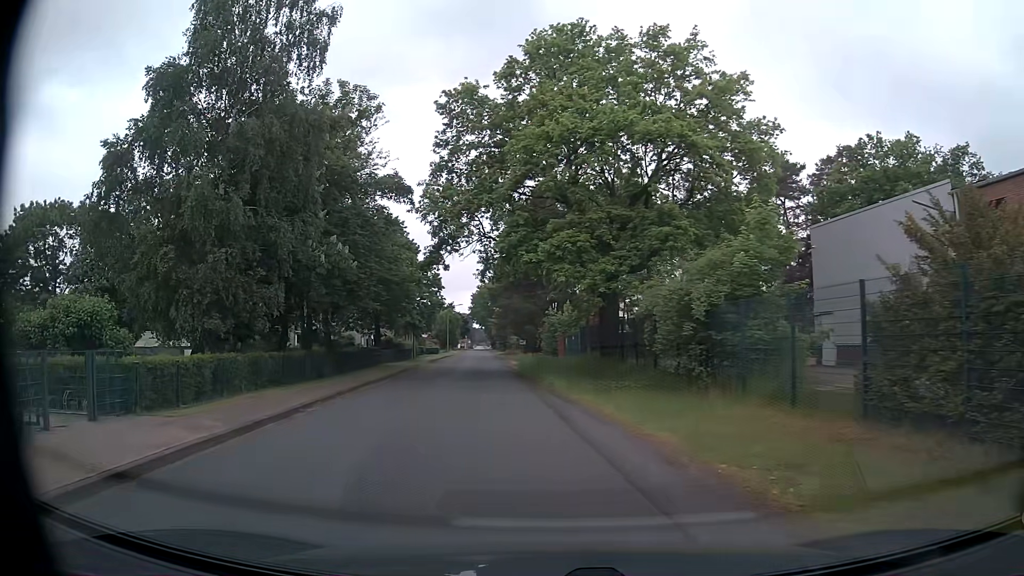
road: unclassified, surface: asphalt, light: Day
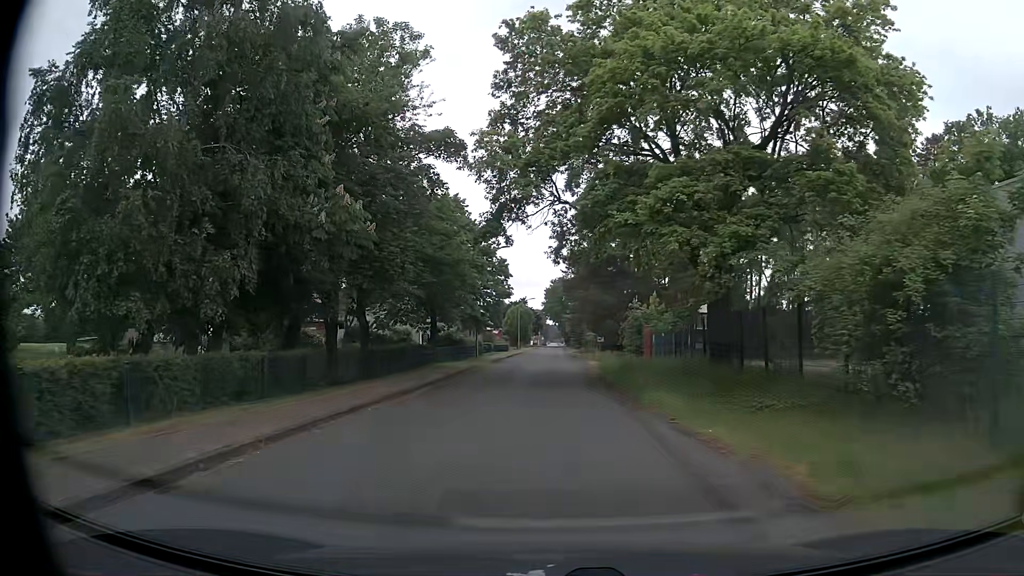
(-0.5, +6.9) m; -6°
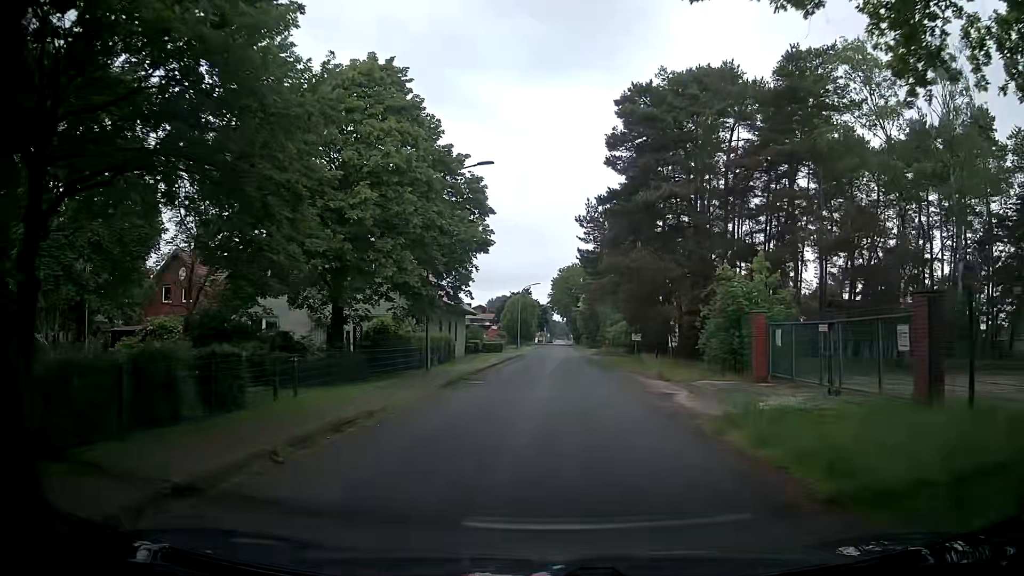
(-0.4, +21.6) m; 0°
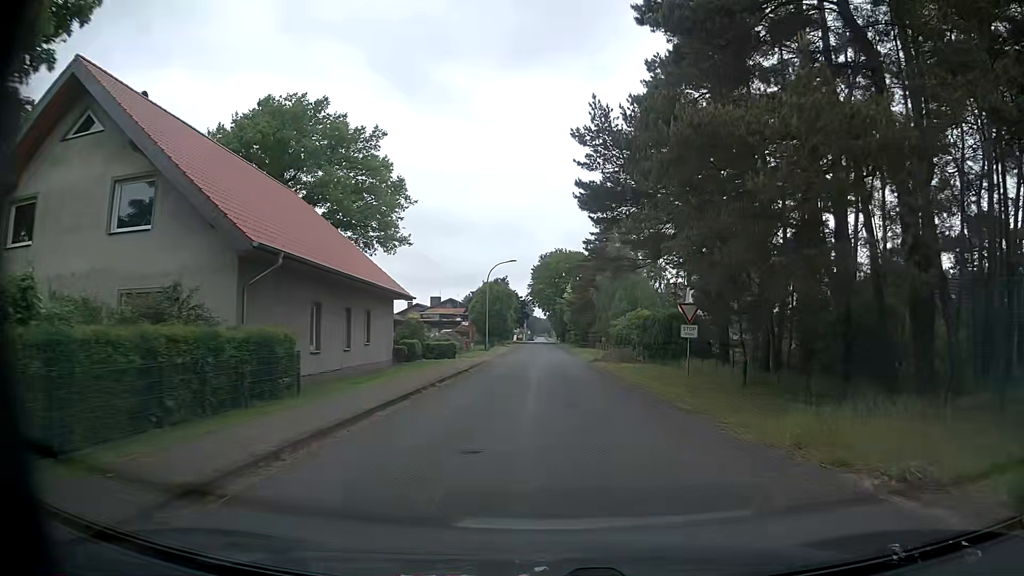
(-0.1, +20.6) m; +1°
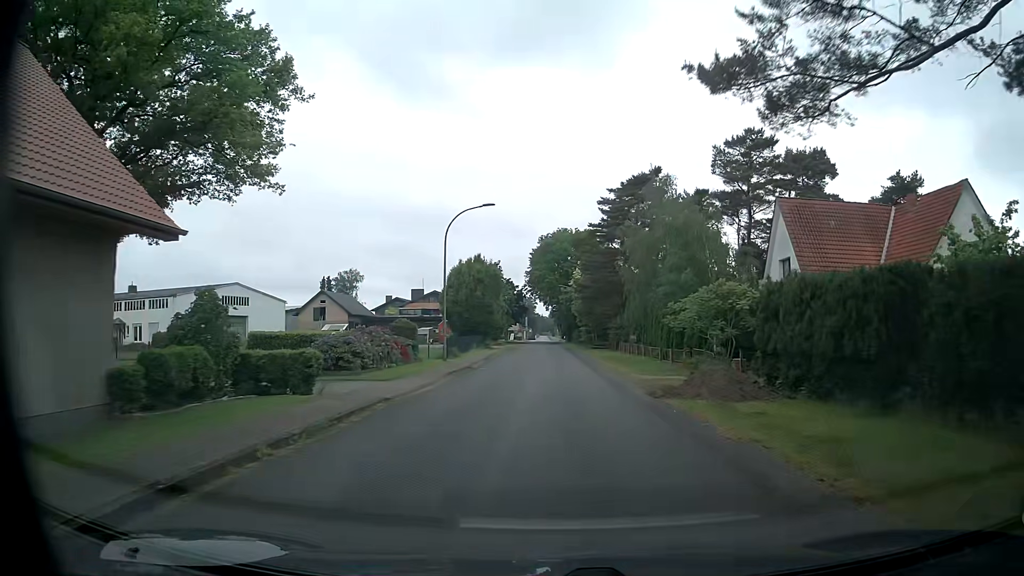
(-0.1, +23.3) m; 0°
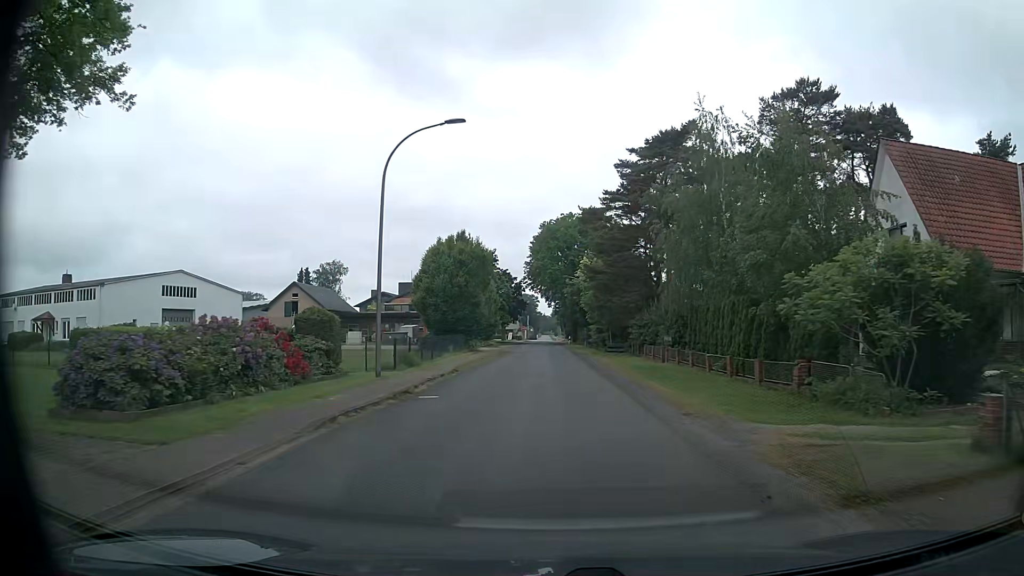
(-0.1, +12.9) m; 0°
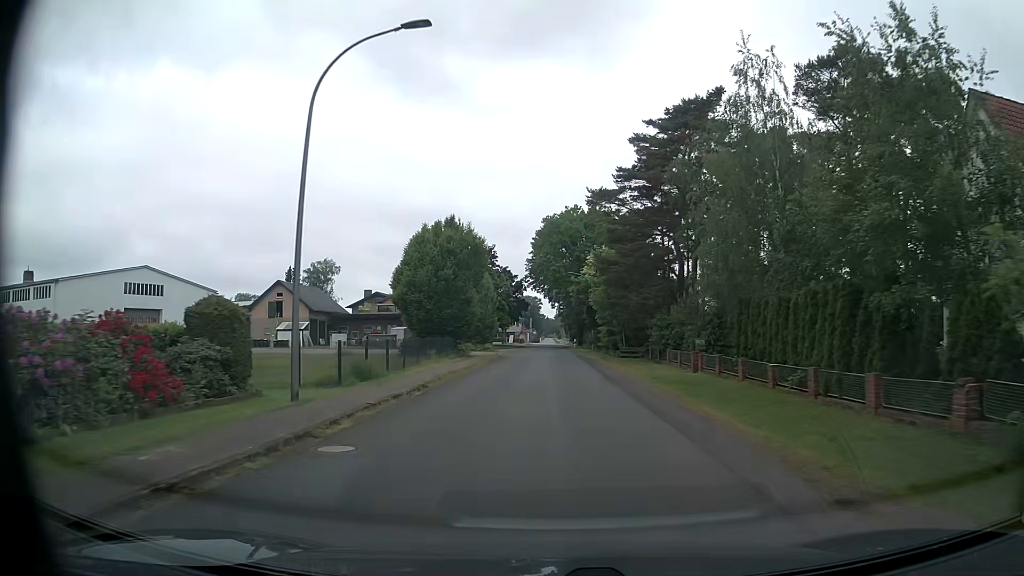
(-0.1, +6.7) m; -1°
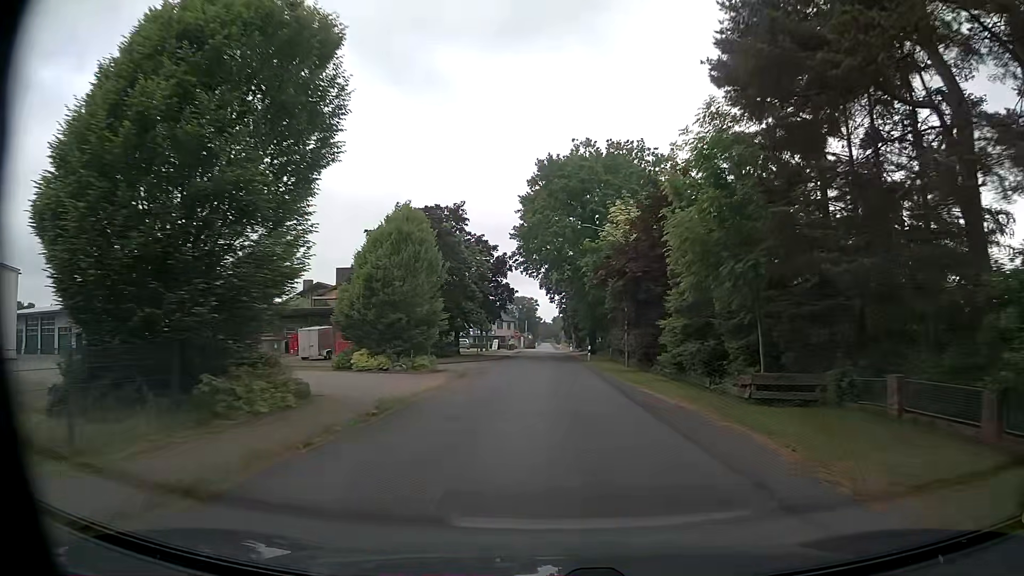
(-0.1, +28.4) m; 0°
(0, +10) (0, +20) (0, +30) (0, +40) (0, +50) (0, +60) (0, +70) (0, +80) (0, +90) (+1, +100) m
